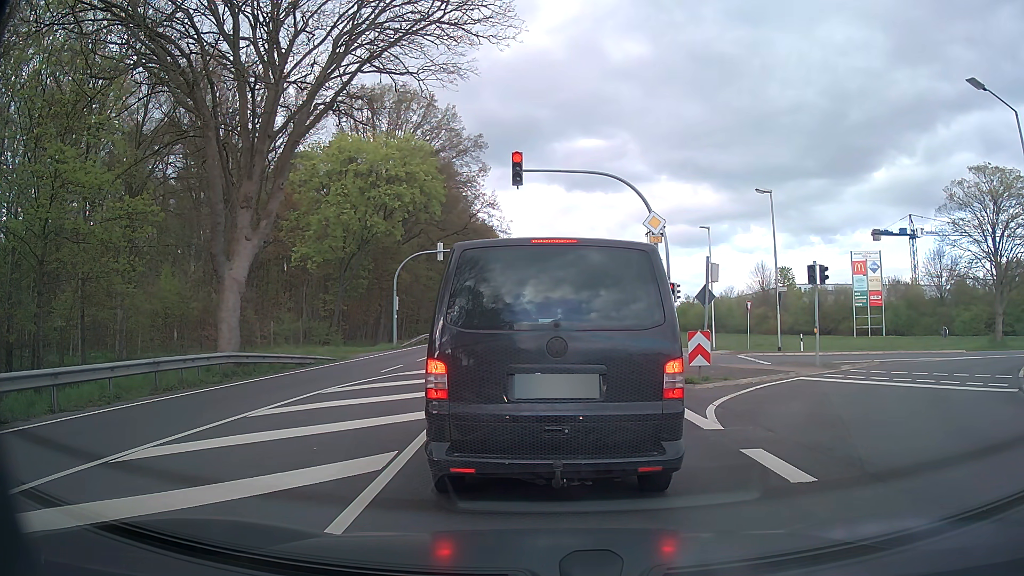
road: primary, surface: asphalt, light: Day
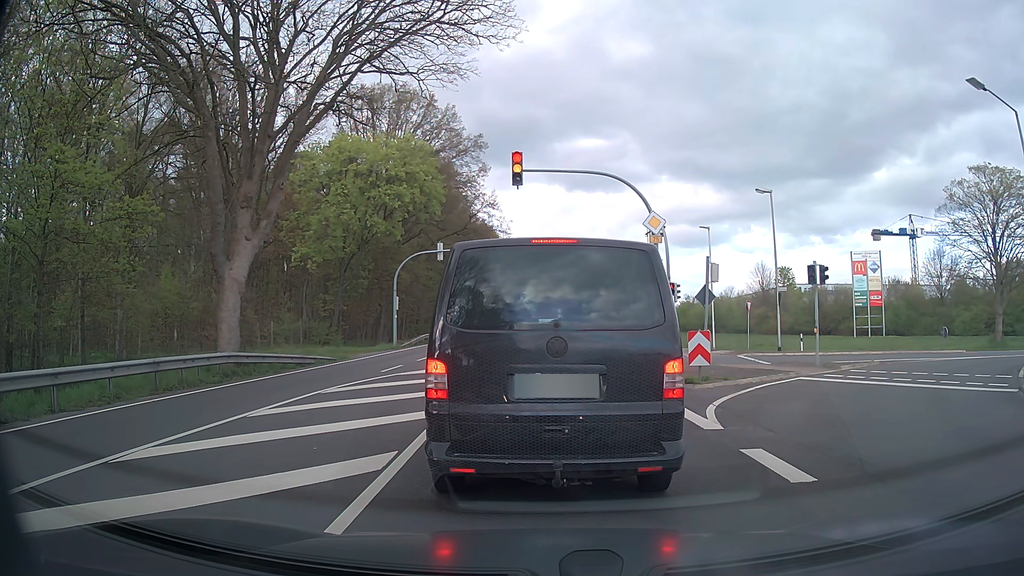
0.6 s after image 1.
(0.0, 0.0) m; 0°
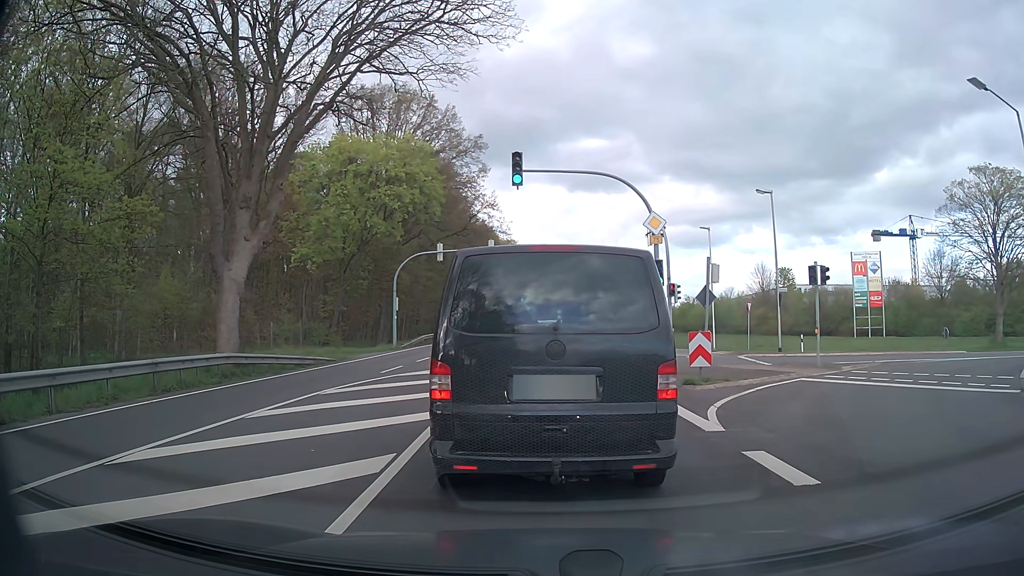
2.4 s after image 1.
(0.0, +0.1) m; 0°
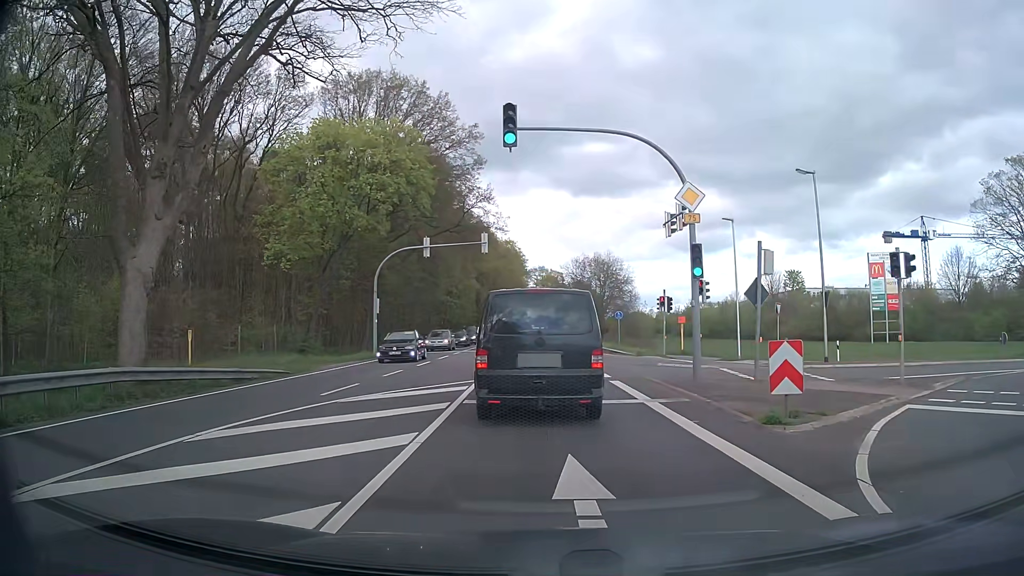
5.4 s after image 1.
(0.0, +5.9) m; 0°
(0, +10) (0, +20) (0, +30) (0, +40) (-1, +50) (-1, +60) (-1, +70) (-1, +80) (-1, +90) (-2, +100) m
